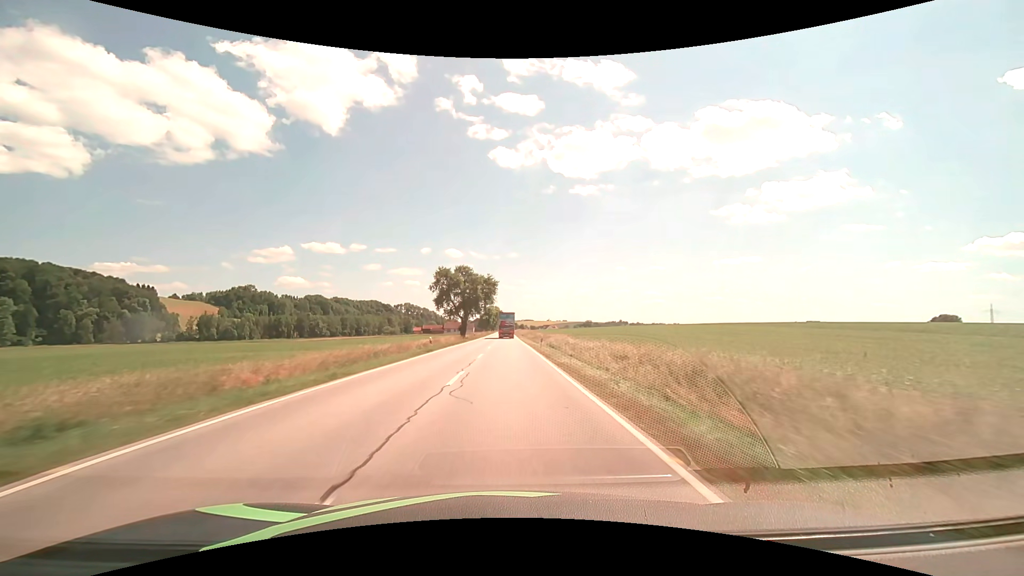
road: secondary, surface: asphalt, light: Day
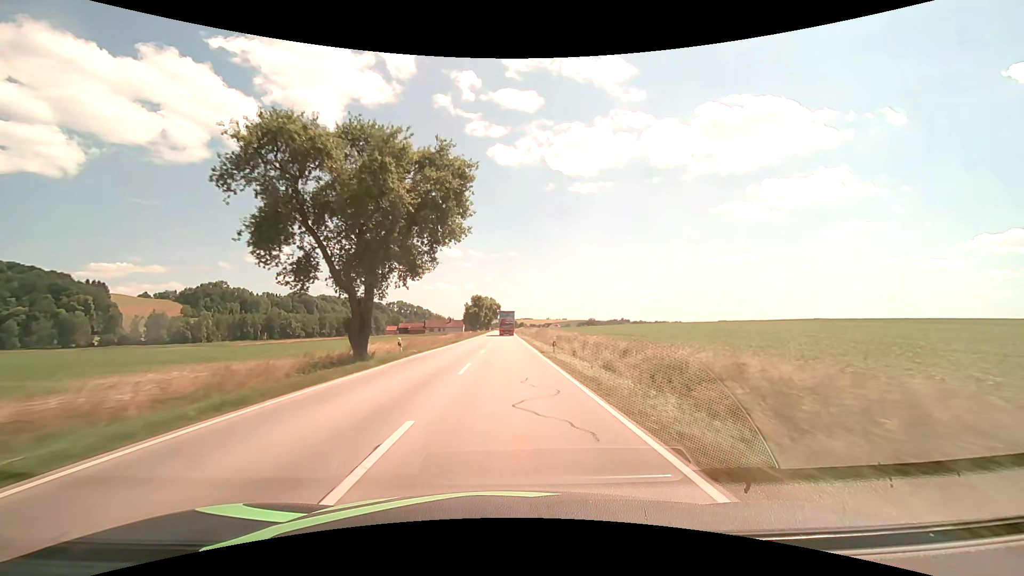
(+0.1, +56.8) m; 0°
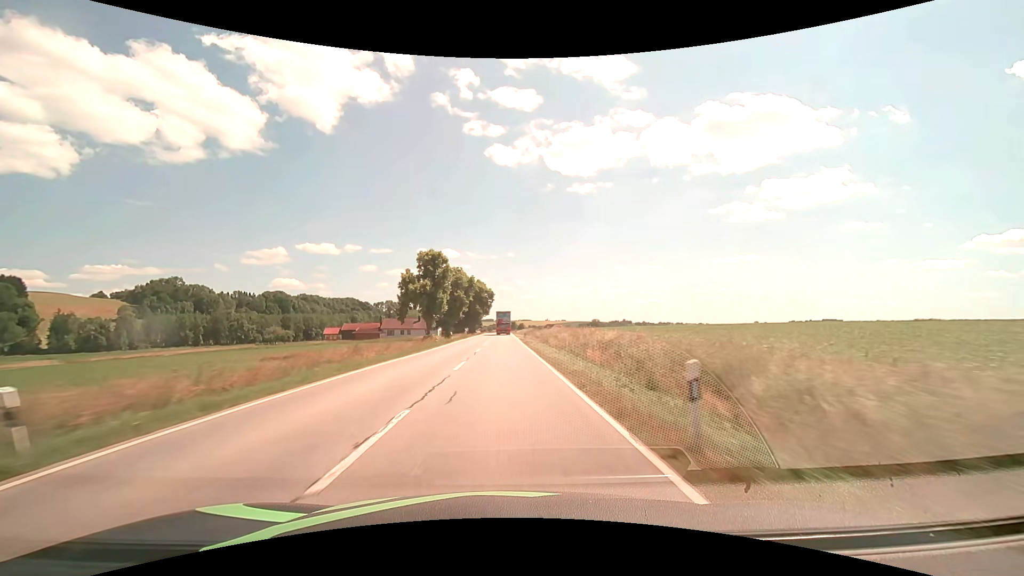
(+0.2, +71.0) m; 0°
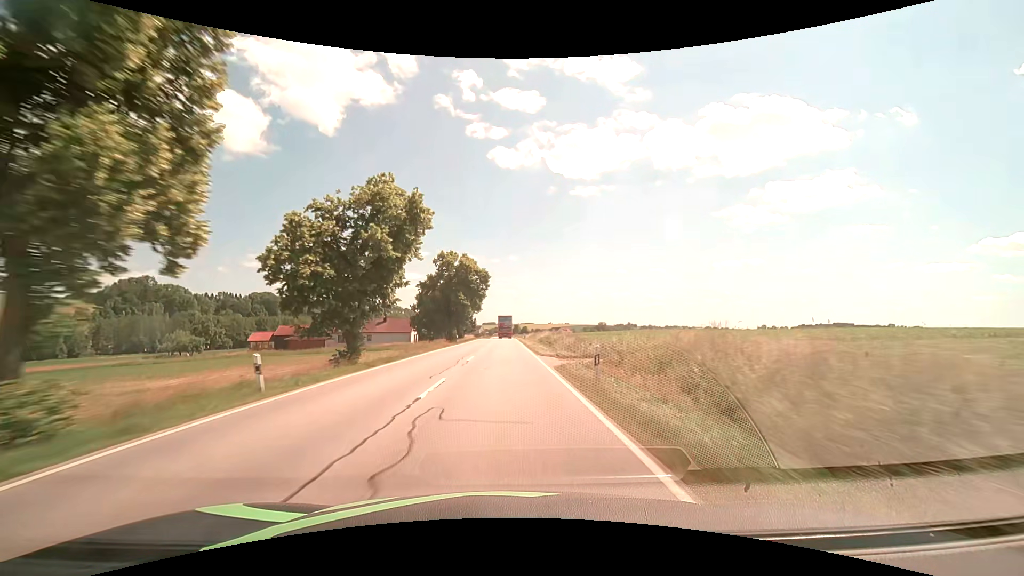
(-0.1, +42.5) m; 0°
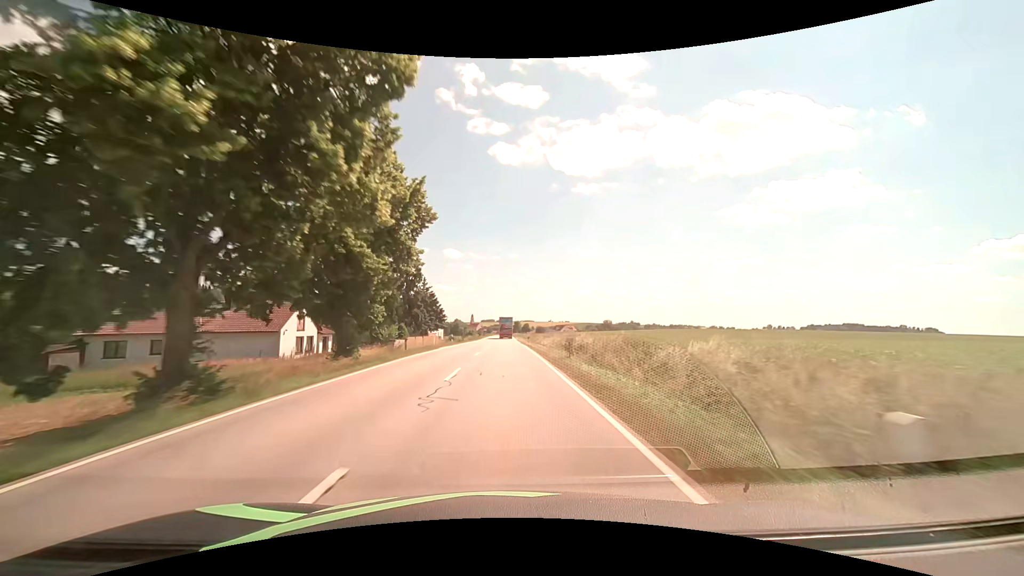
(-0.2, +56.7) m; 0°
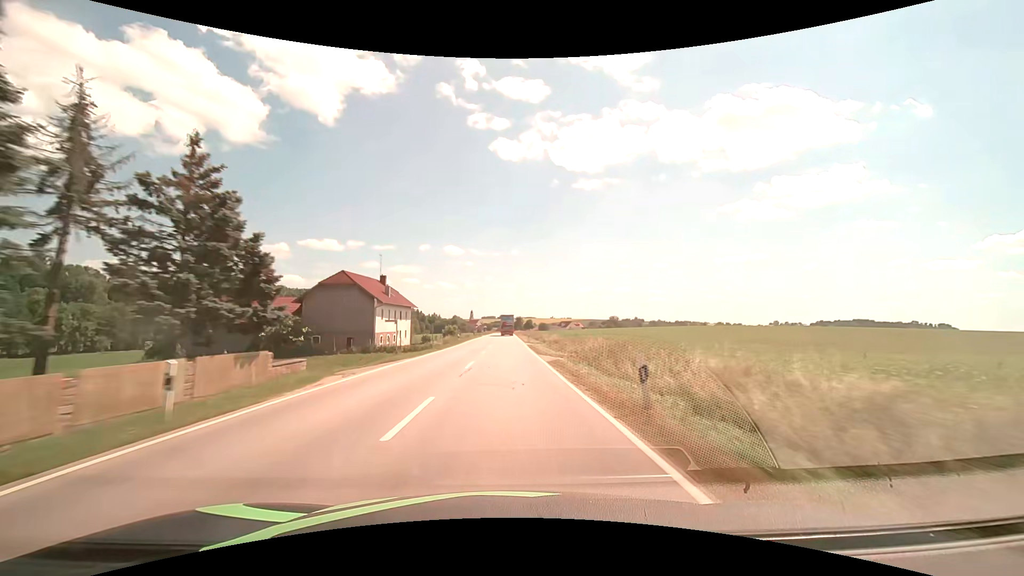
(0.0, +42.6) m; 0°
(0, +10) (0, +20) (0, +30) (0, +40) (0, +50) (0, +60) (0, +70) (0, +80) (0, +90) (0, +100) m
